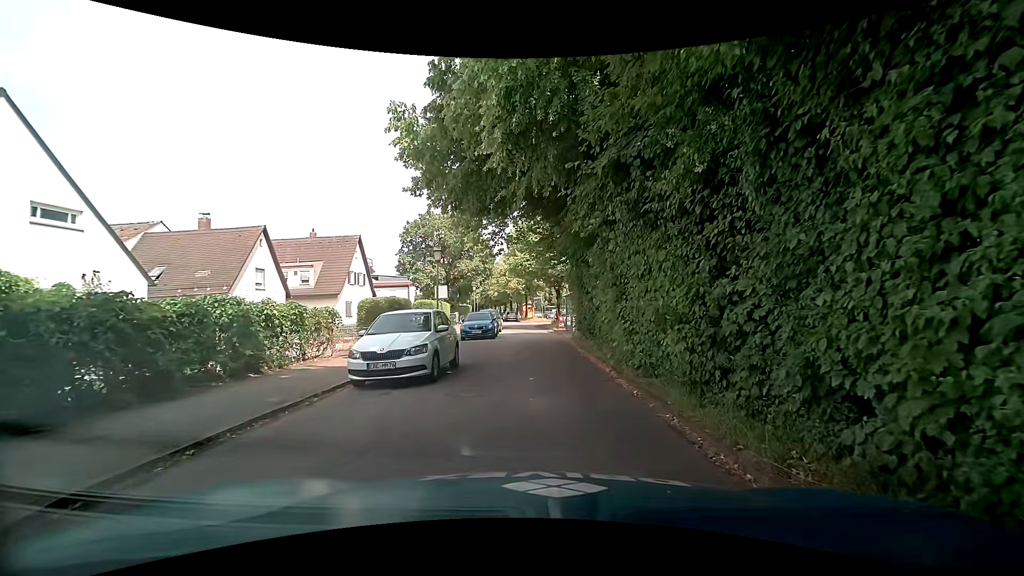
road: residential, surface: asphalt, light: Day
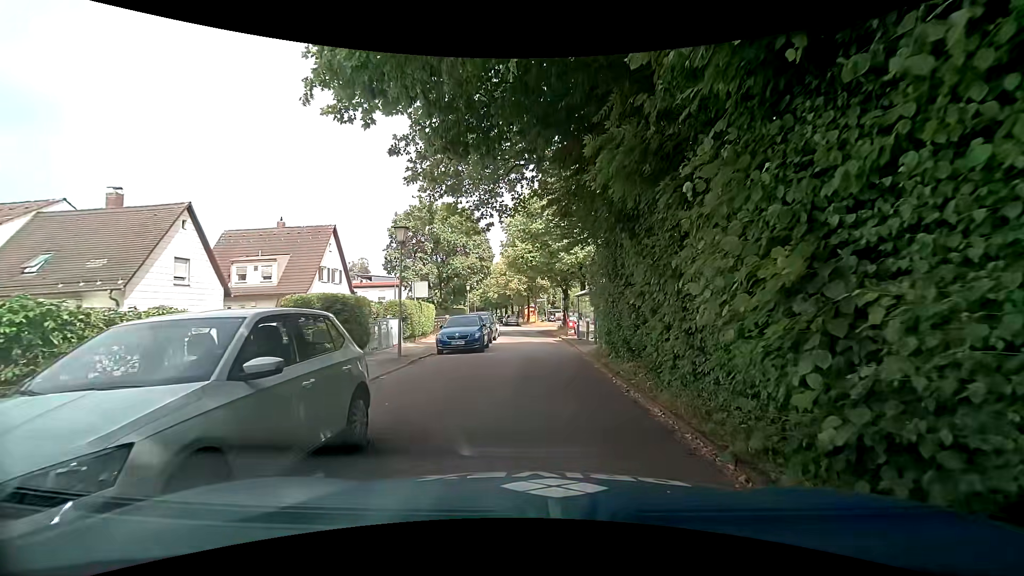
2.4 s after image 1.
(+0.2, +7.1) m; +2°
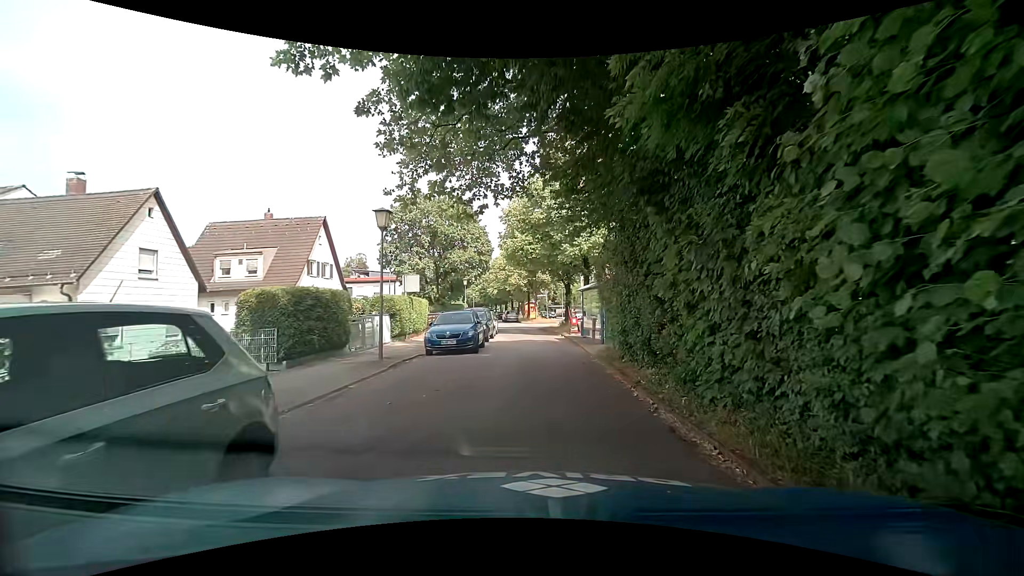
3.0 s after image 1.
(0.0, +2.1) m; -1°
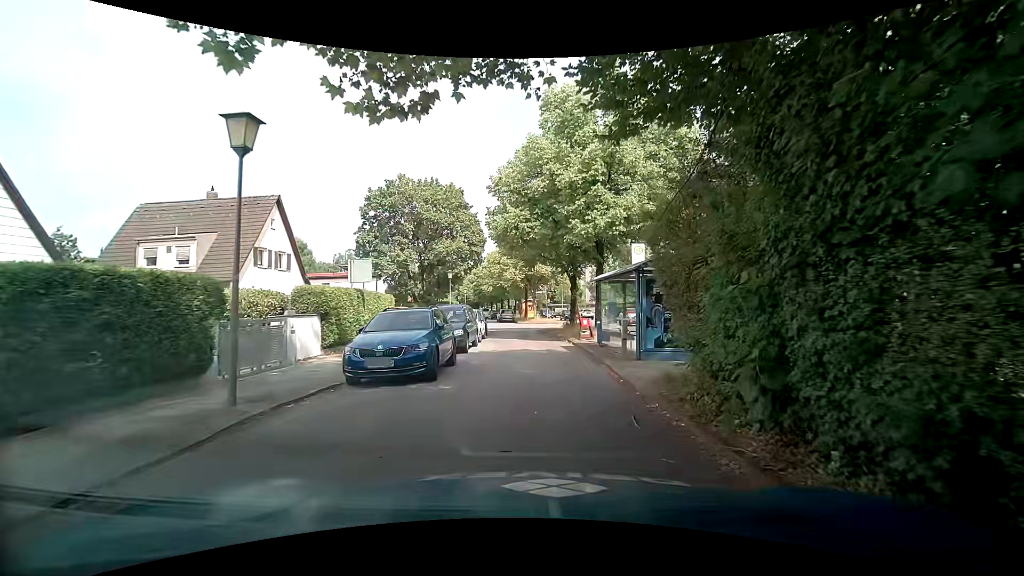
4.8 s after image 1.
(+0.2, +7.1) m; 0°
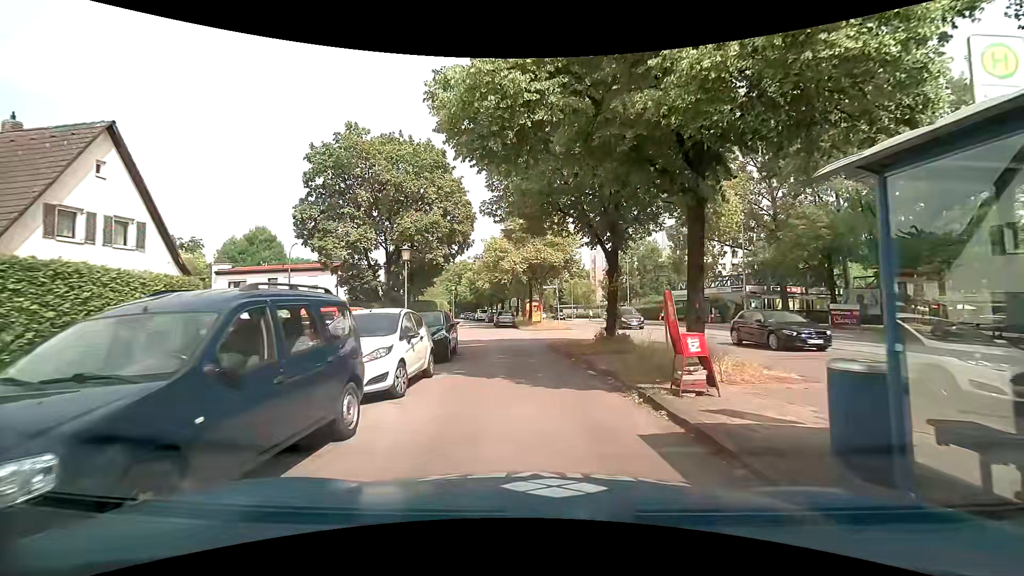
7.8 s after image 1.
(+0.3, +13.7) m; +1°
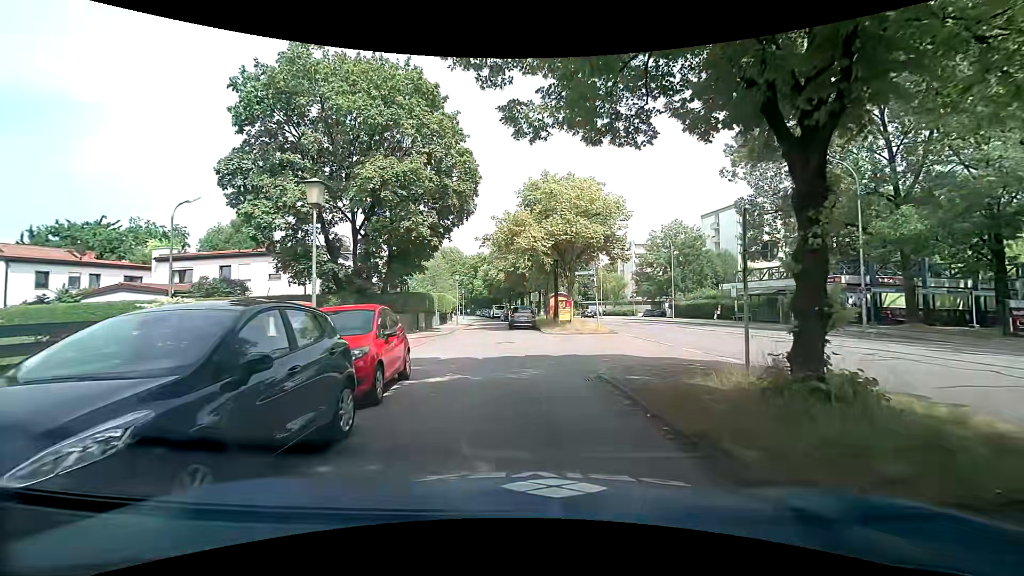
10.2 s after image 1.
(-0.2, +11.2) m; -2°
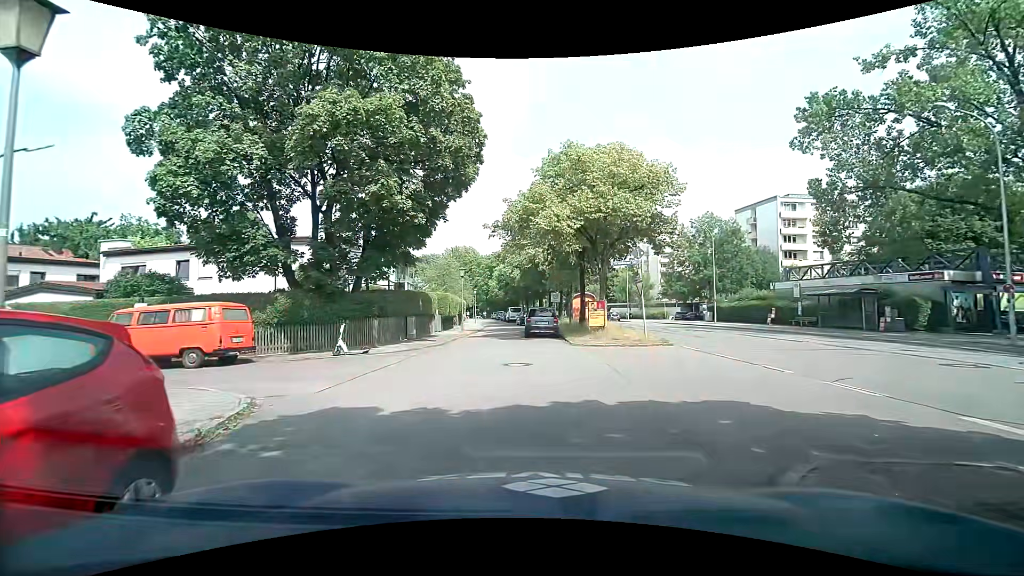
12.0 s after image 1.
(-0.2, +7.0) m; -4°
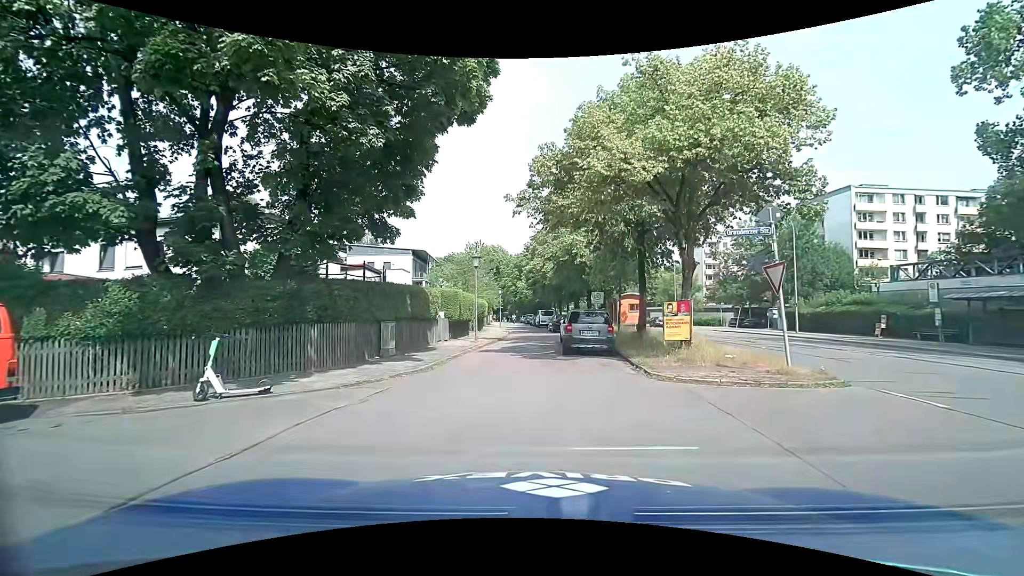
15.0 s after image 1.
(-0.1, +8.6) m; -3°
